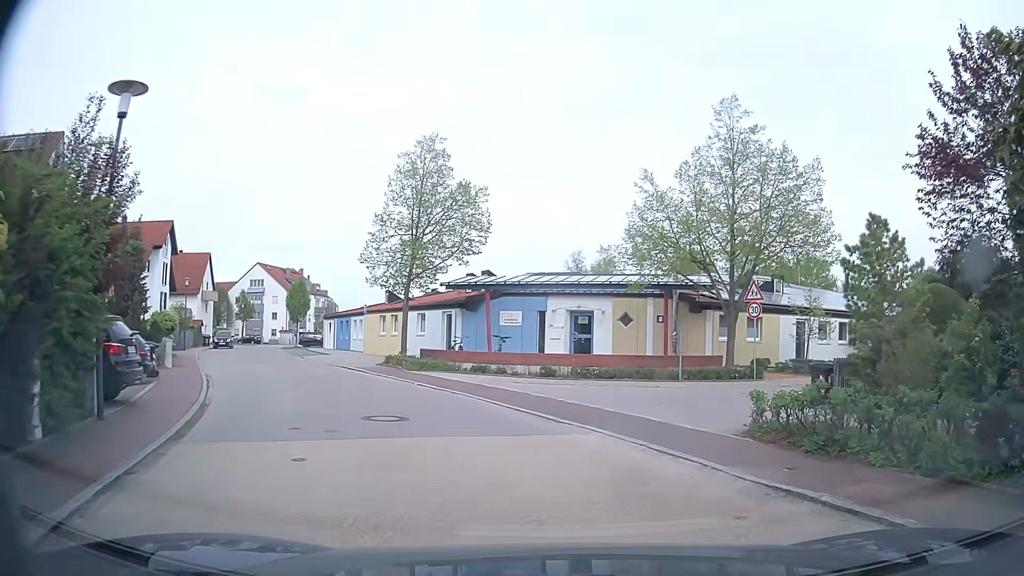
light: Day
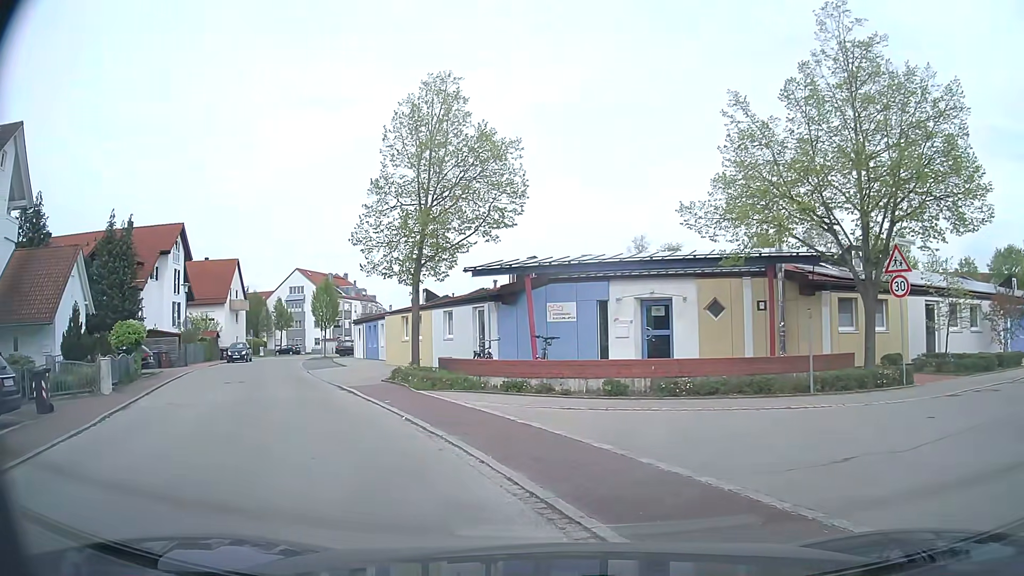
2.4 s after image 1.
(+0.1, +7.3) m; -5°
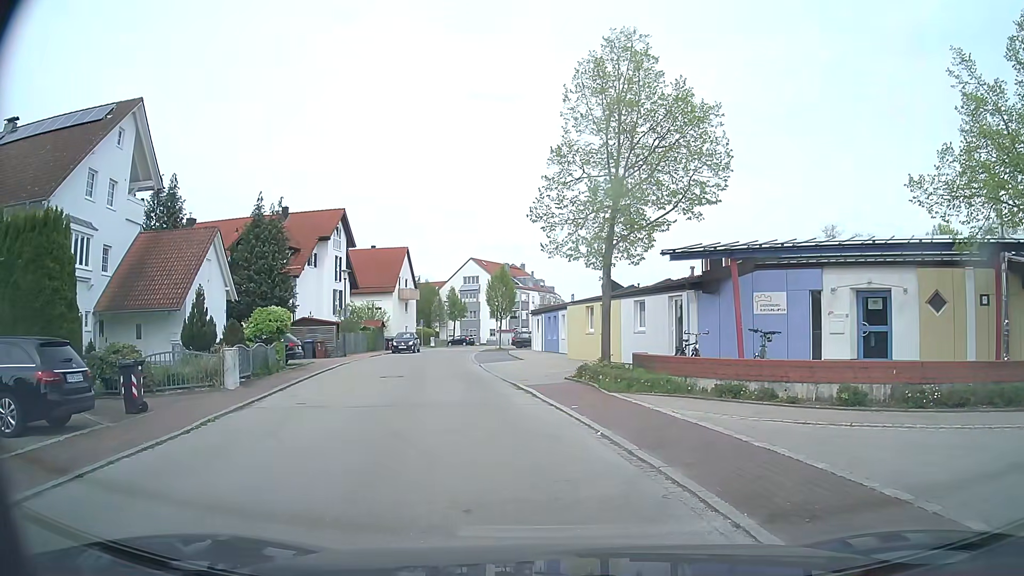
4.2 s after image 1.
(-0.3, +2.6) m; -12°
